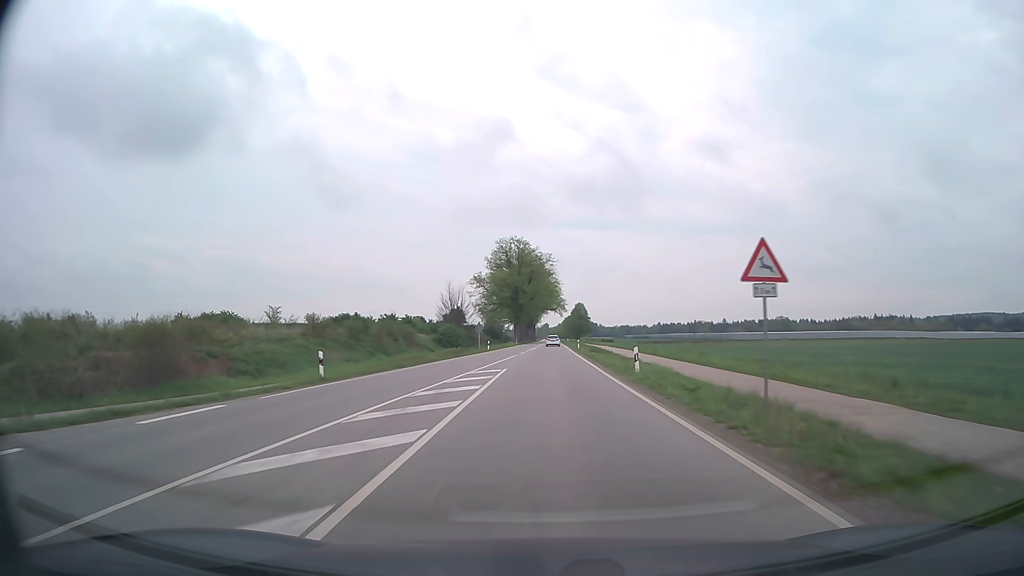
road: secondary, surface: asphalt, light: Day
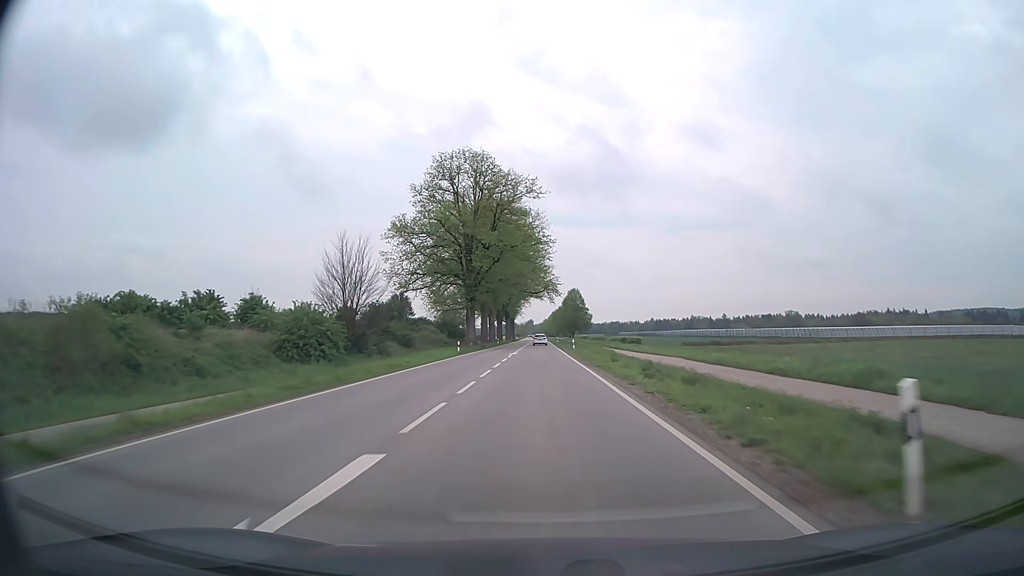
(+0.7, +65.5) m; +1°
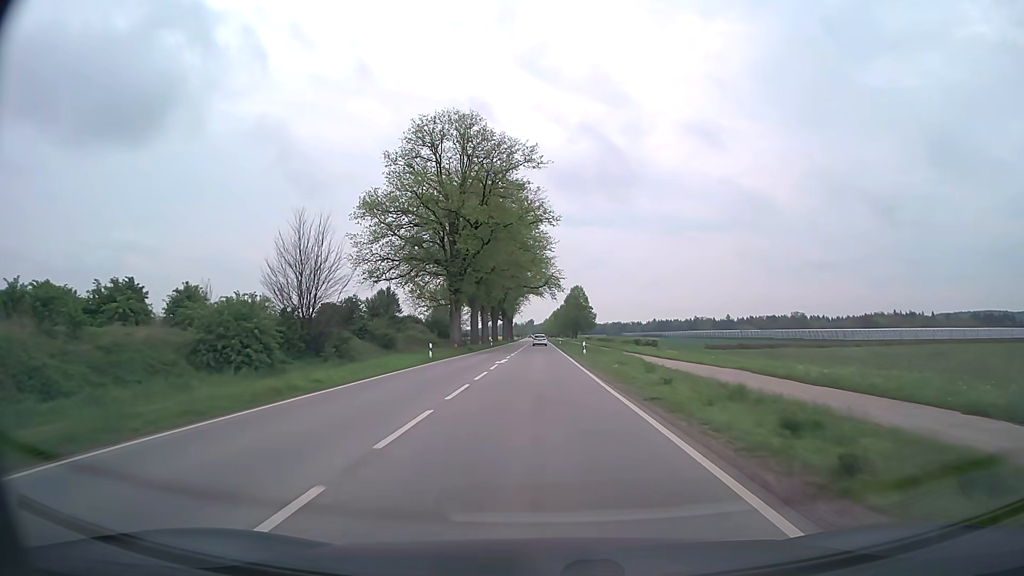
(0.0, +13.3) m; 0°
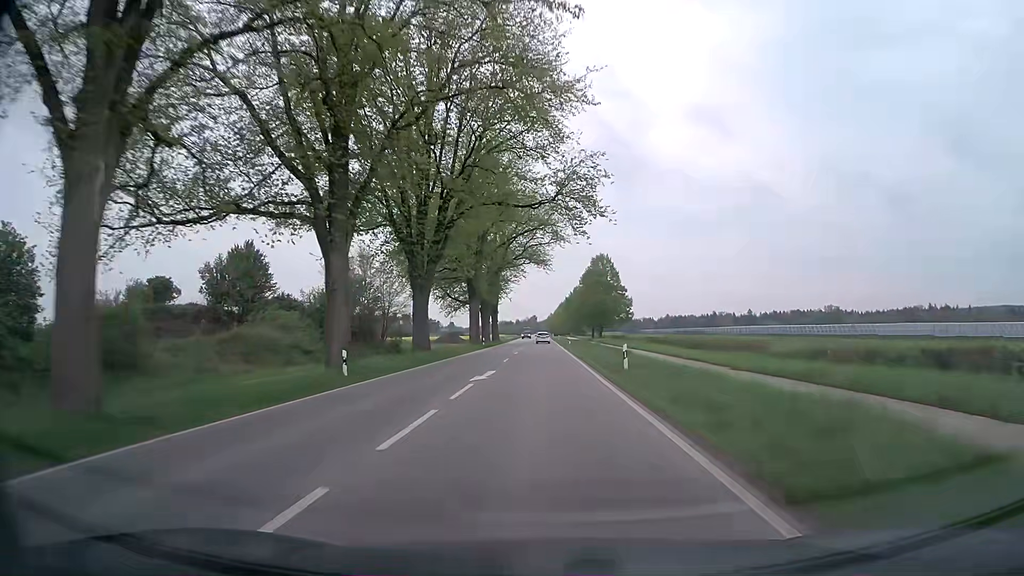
(-0.3, +66.3) m; 0°
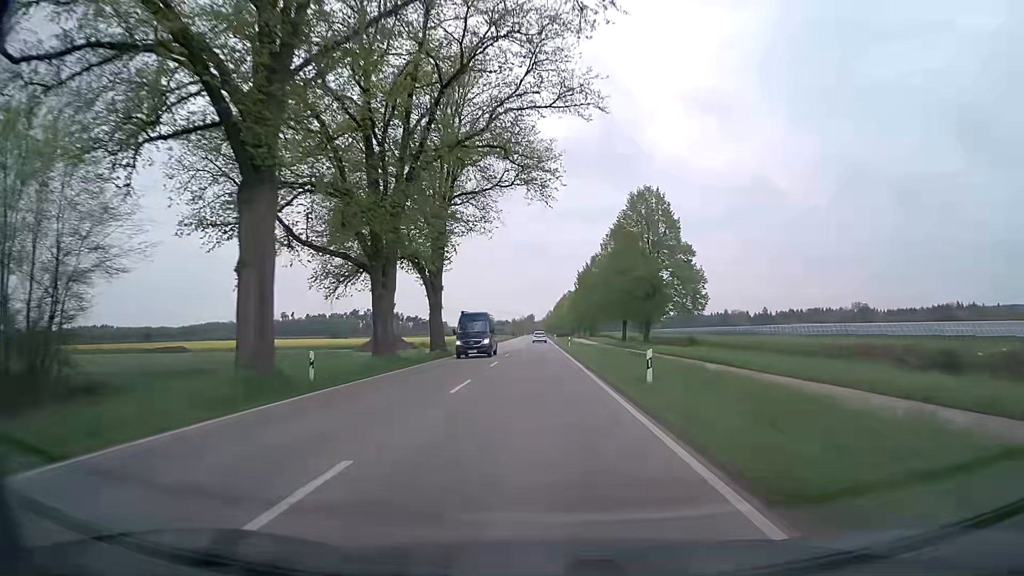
(+0.1, +52.9) m; 0°
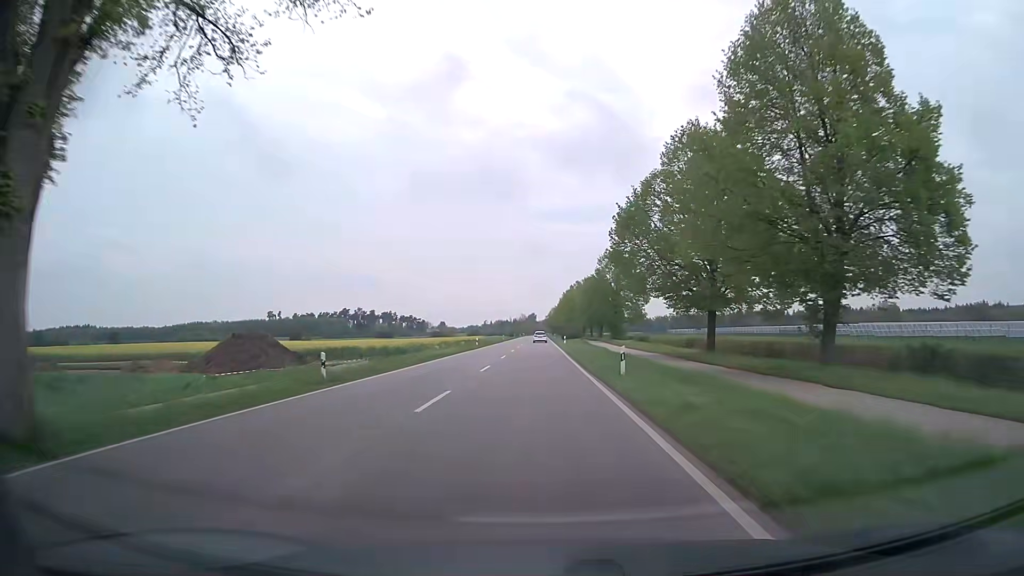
(-0.1, +39.6) m; -1°
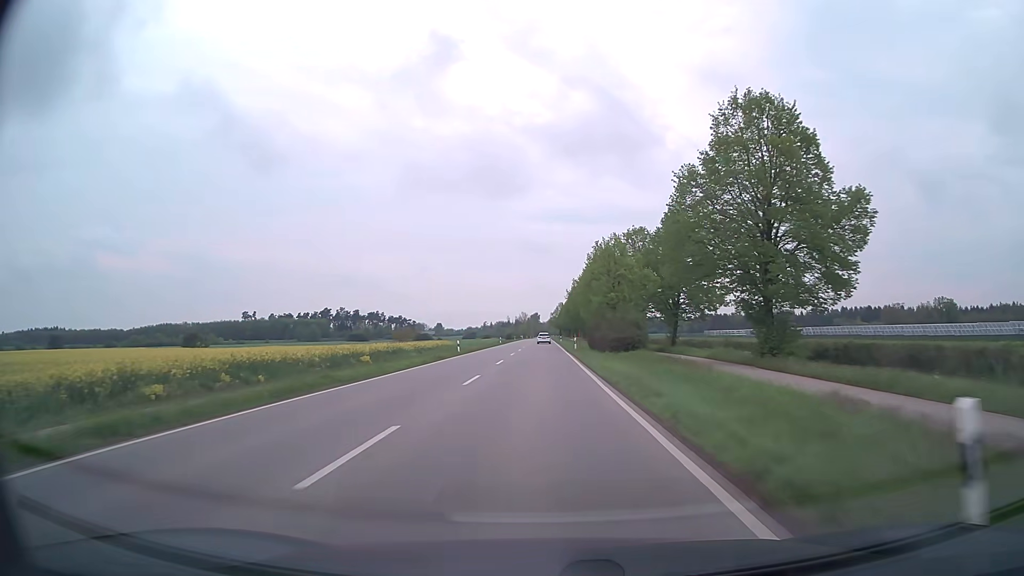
(+0.2, +66.0) m; 0°
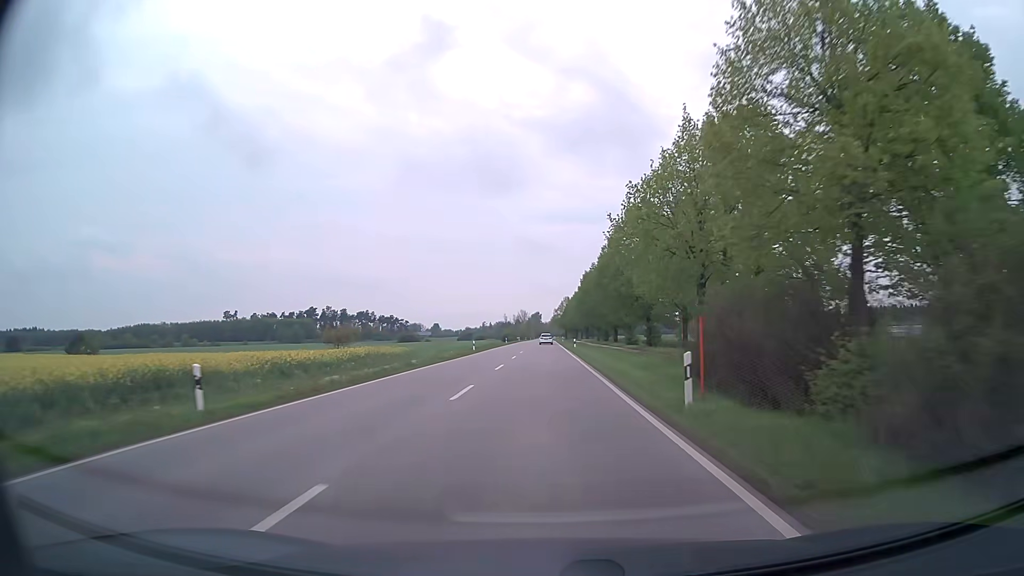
(0.0, +40.0) m; 0°
(0, +10) (0, +20) (0, +30) (0, +40) (0, +50) (0, +60) (0, +70) (0, +80) (0, +90) (0, +100) m
